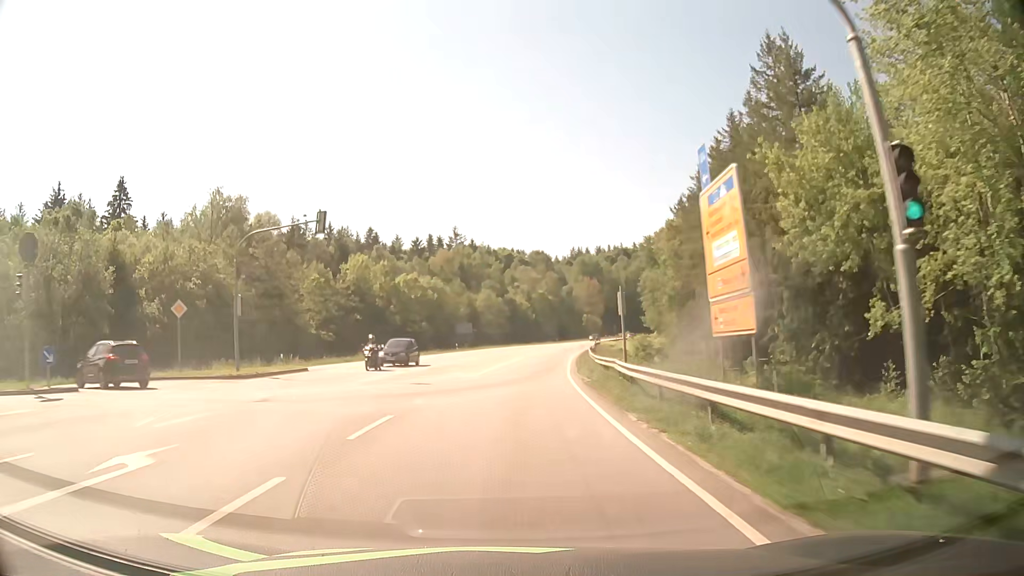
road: secondary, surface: asphalt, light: Day
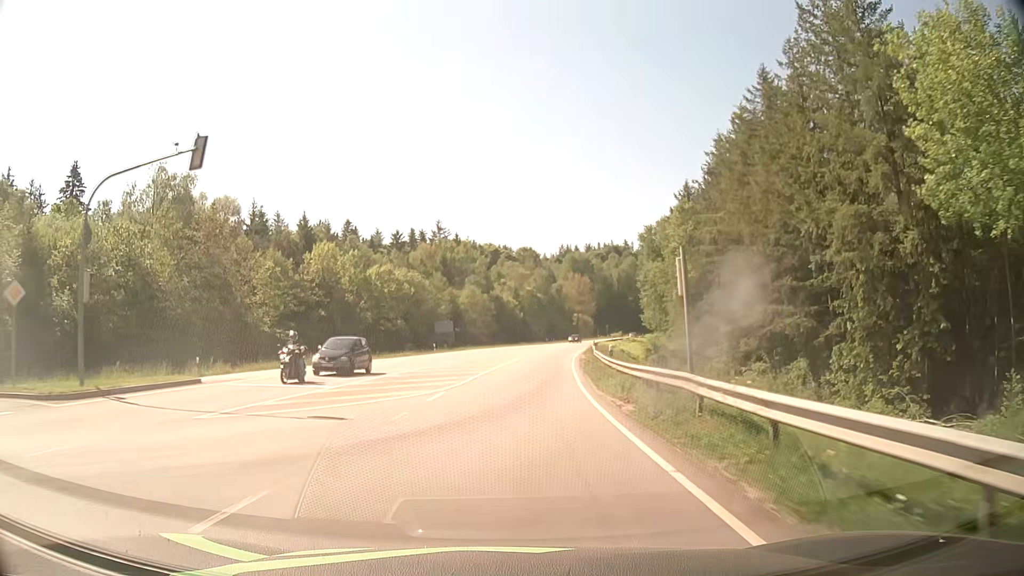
(+0.1, +10.7) m; +1°
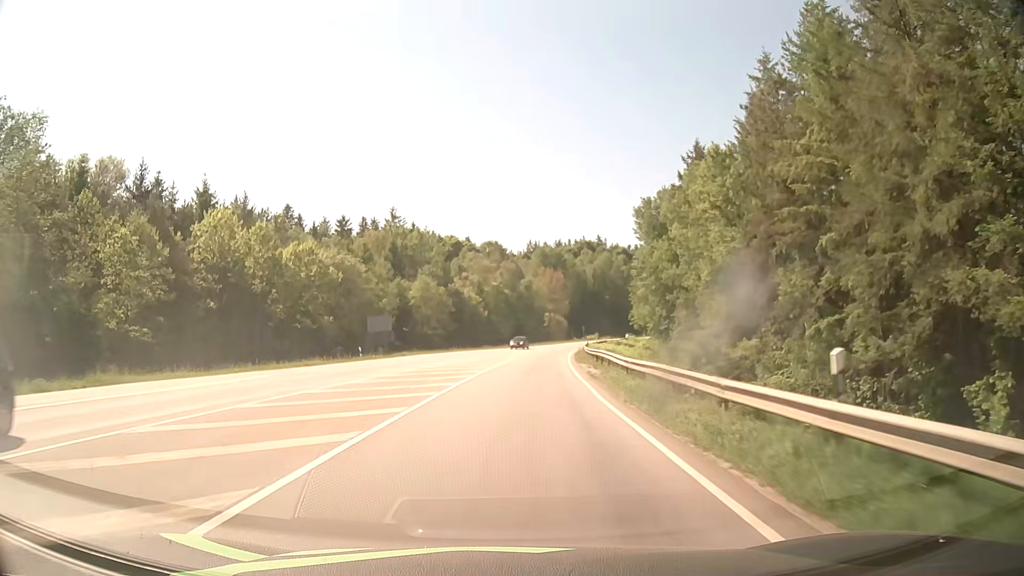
(+0.5, +21.4) m; +3°
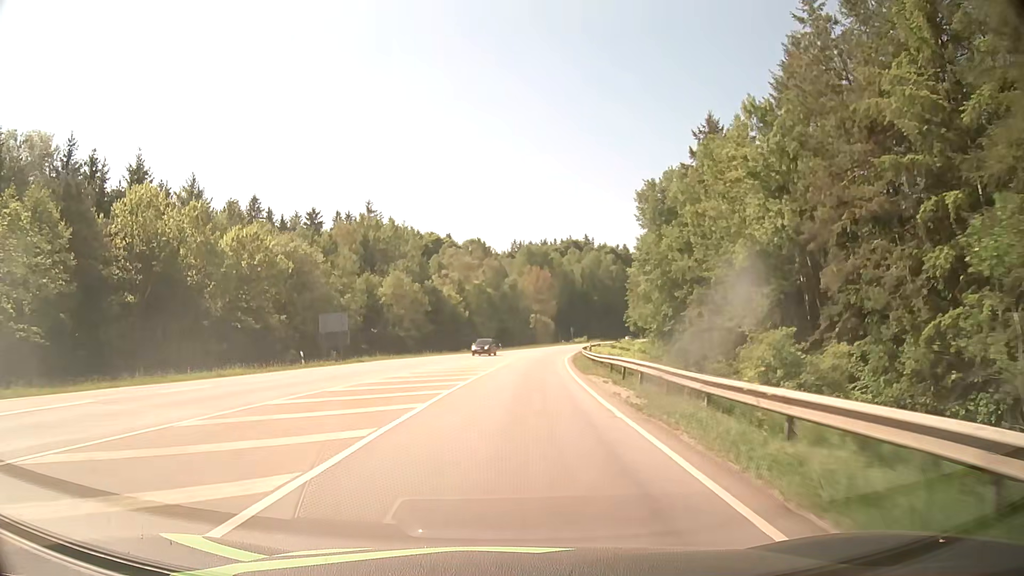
(+0.1, +10.7) m; +1°
